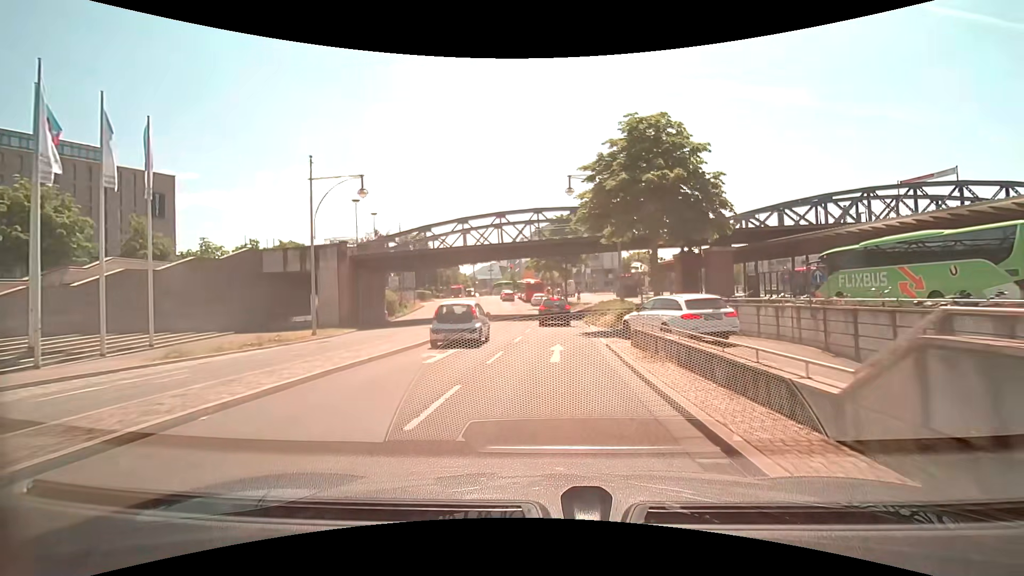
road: primary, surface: asphalt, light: Day
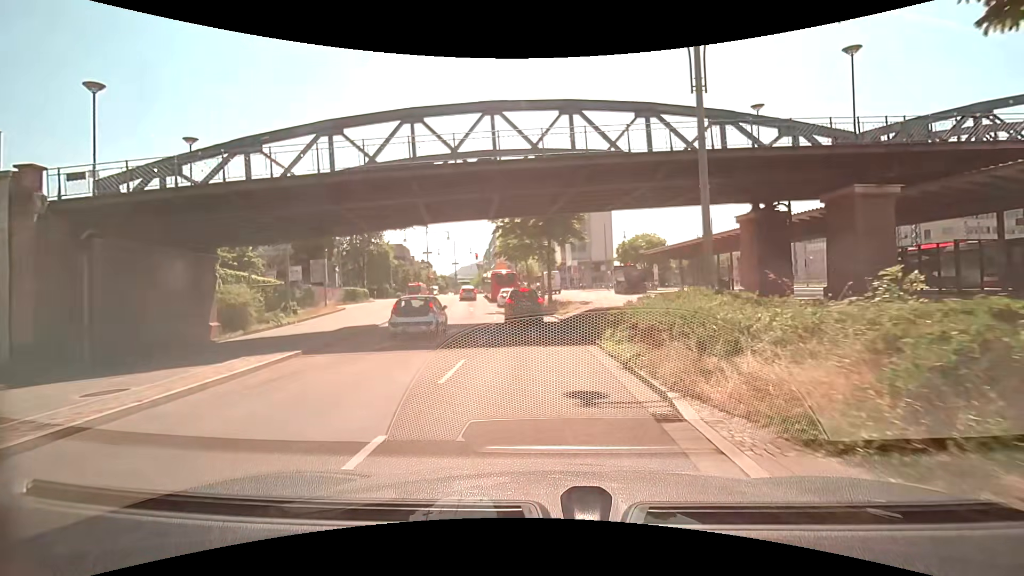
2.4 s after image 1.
(+0.5, +21.1) m; +2°
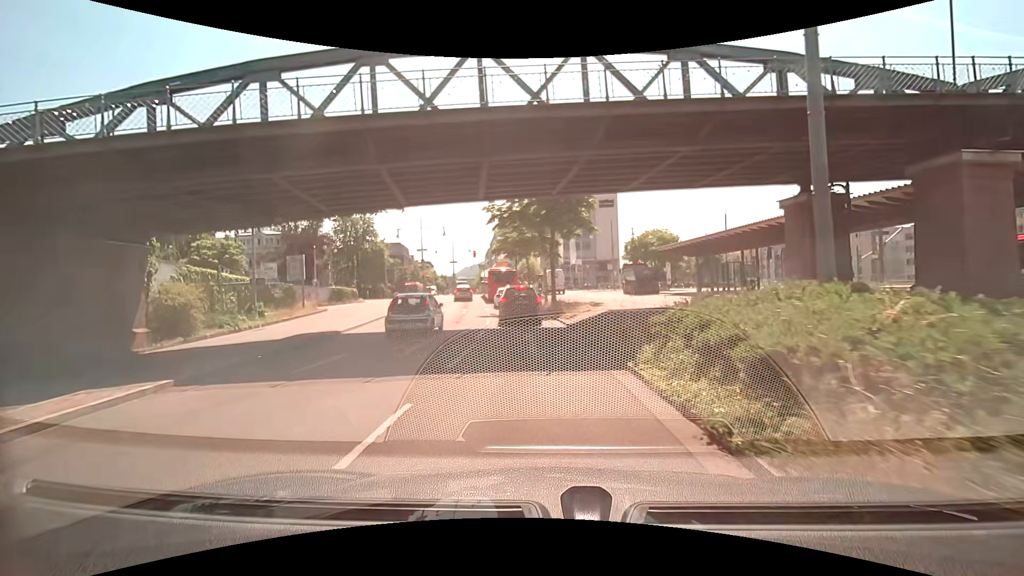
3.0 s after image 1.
(0.0, +4.6) m; 0°
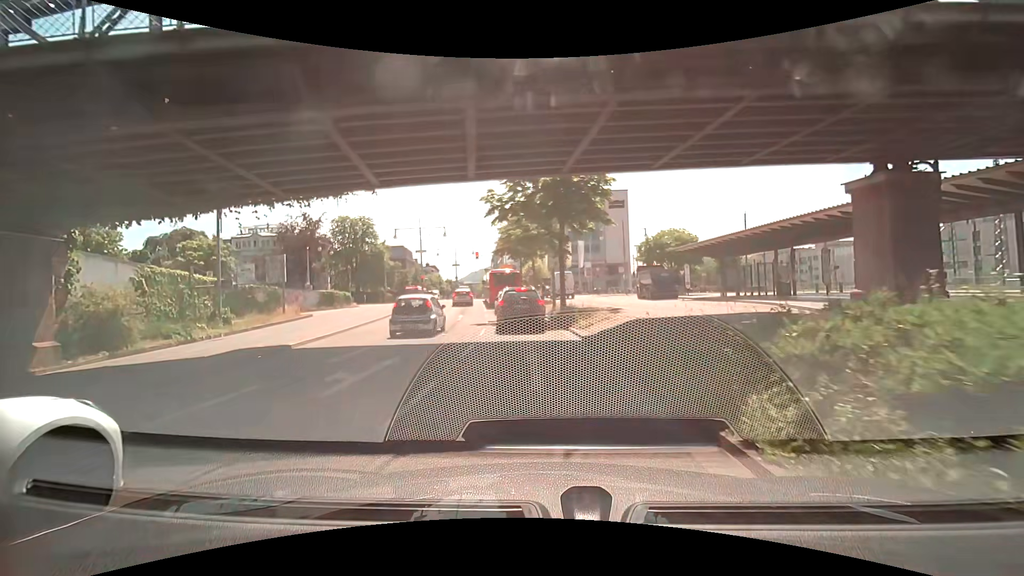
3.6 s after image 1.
(0.0, +4.2) m; -1°
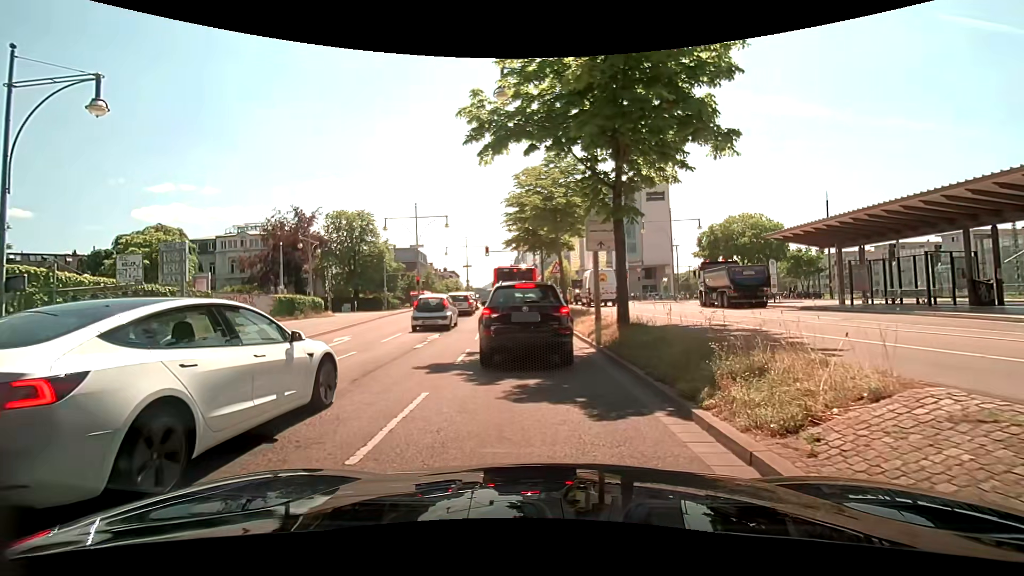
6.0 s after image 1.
(-0.3, +12.7) m; -2°
